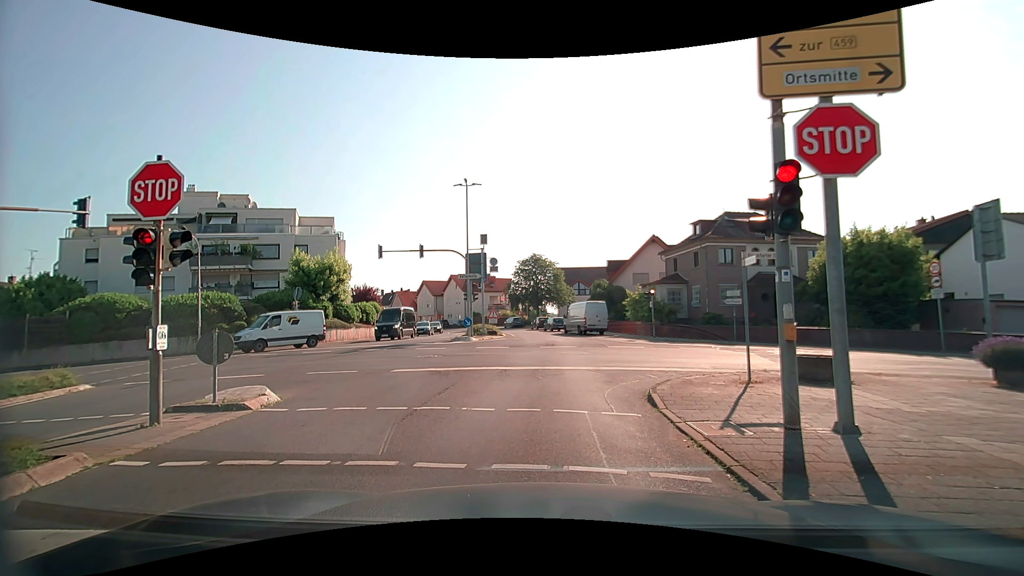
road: secondary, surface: asphalt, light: Day
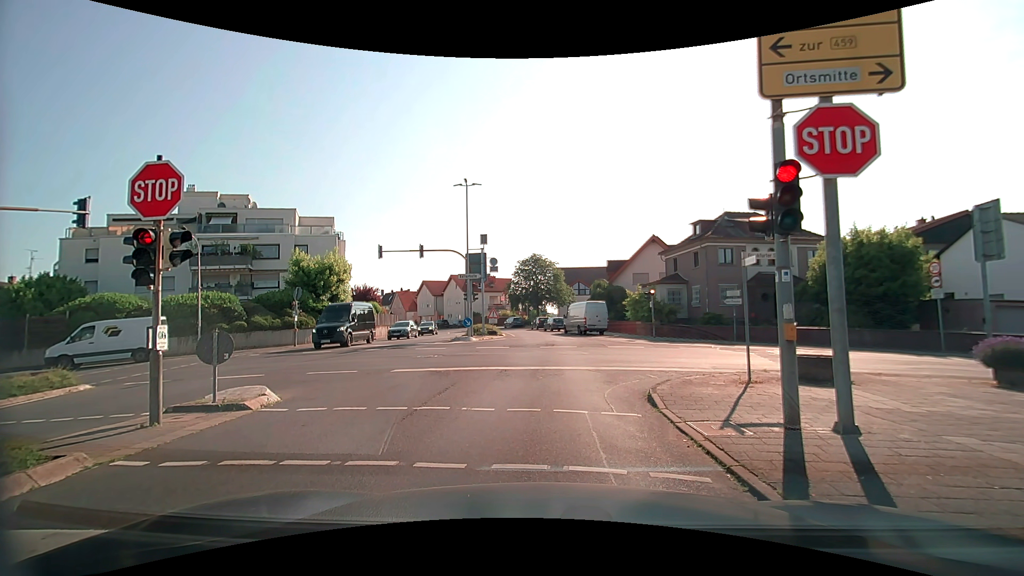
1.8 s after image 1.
(0.0, 0.0) m; 0°
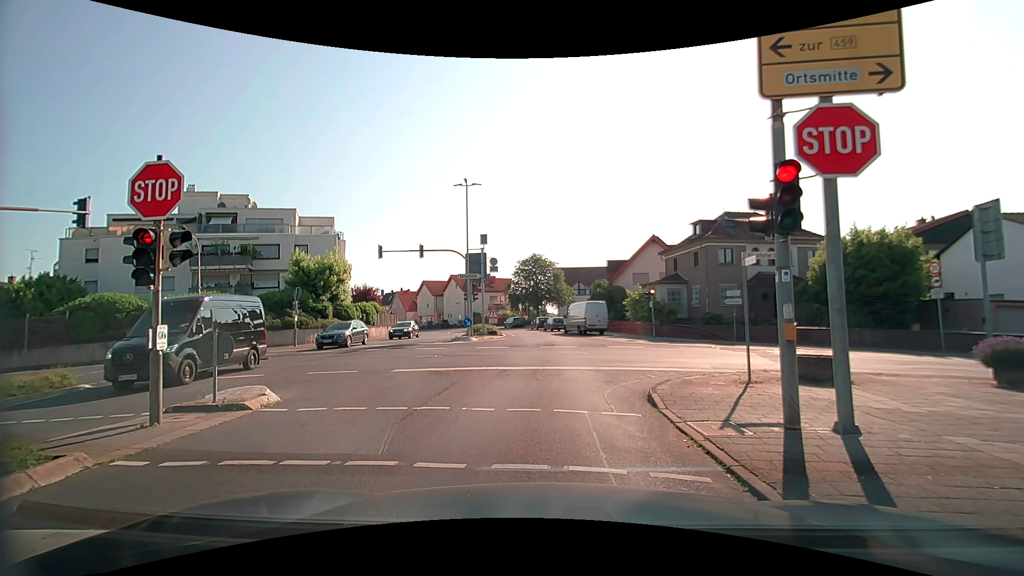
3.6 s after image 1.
(0.0, 0.0) m; 0°
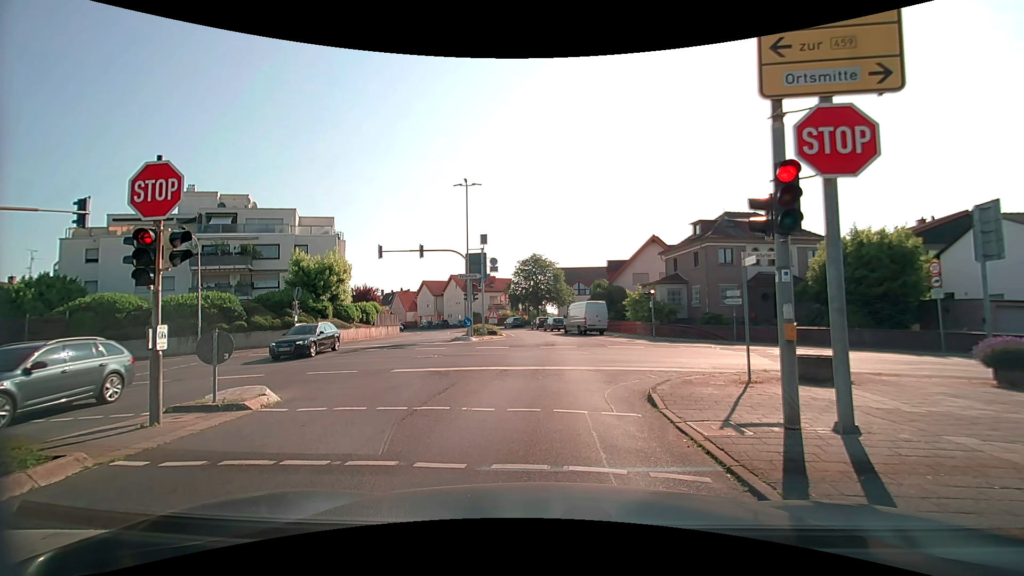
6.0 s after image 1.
(0.0, 0.0) m; 0°
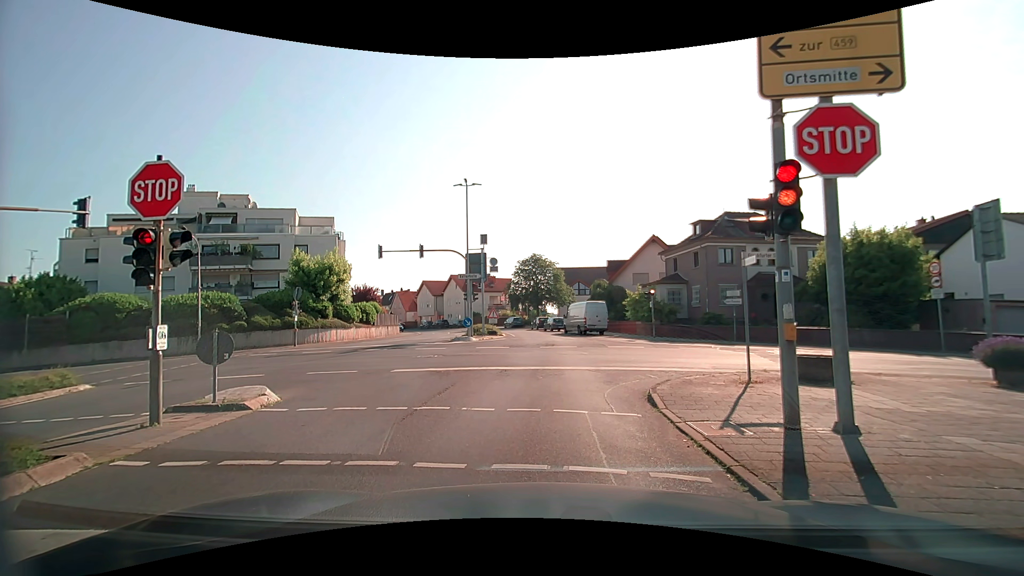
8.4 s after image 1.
(0.0, 0.0) m; 0°
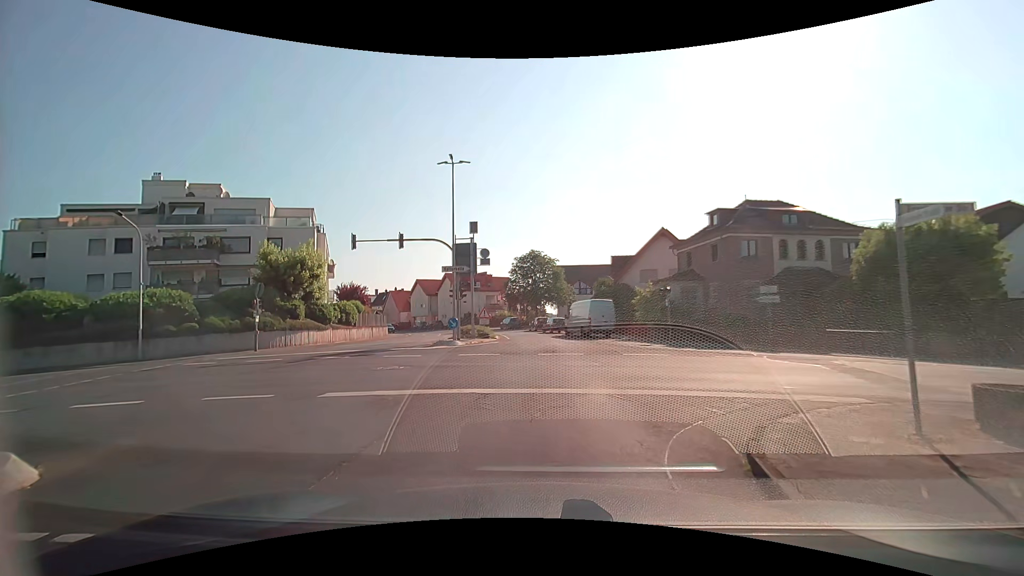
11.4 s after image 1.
(+0.1, +5.0) m; +2°
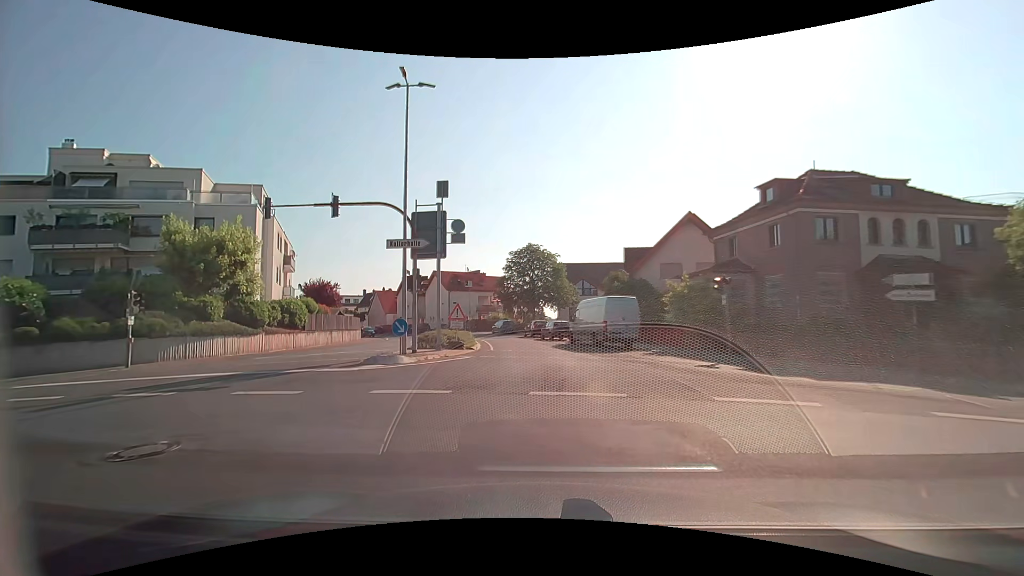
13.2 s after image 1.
(0.0, +9.7) m; -1°
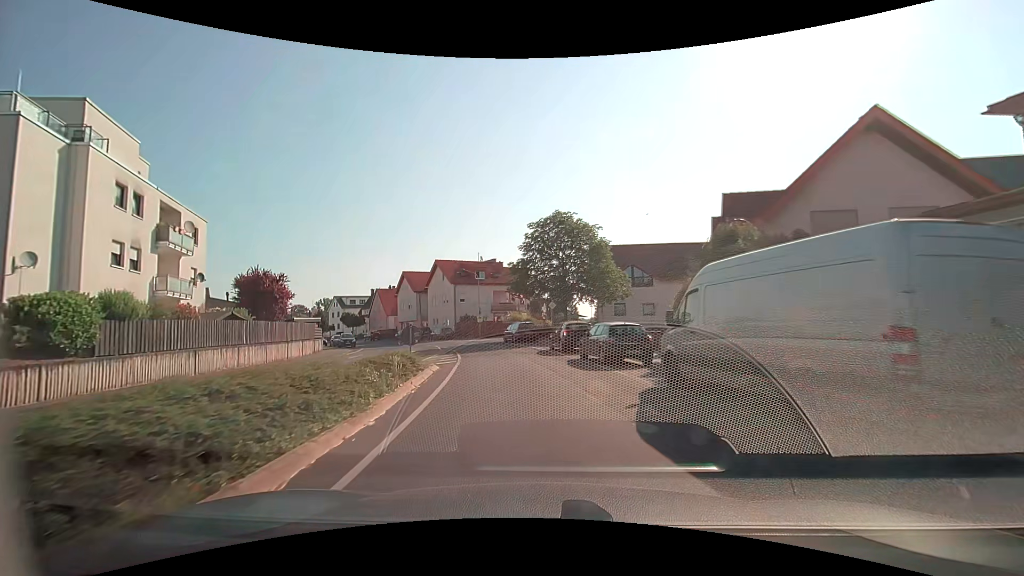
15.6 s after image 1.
(0.0, +19.7) m; -3°
(-1, +10) (-2, +20) (-4, +30) (-7, +39) (-10, +49) (-15, +57) (-20, +66) (-26, +74) (-33, +82) (-39, +89) m
